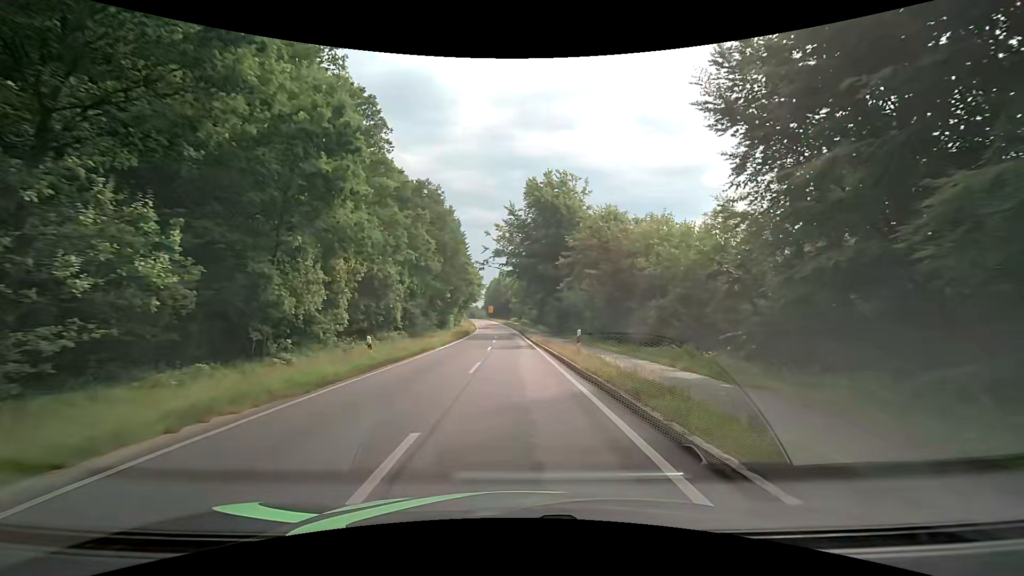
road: tertiary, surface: asphalt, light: Day
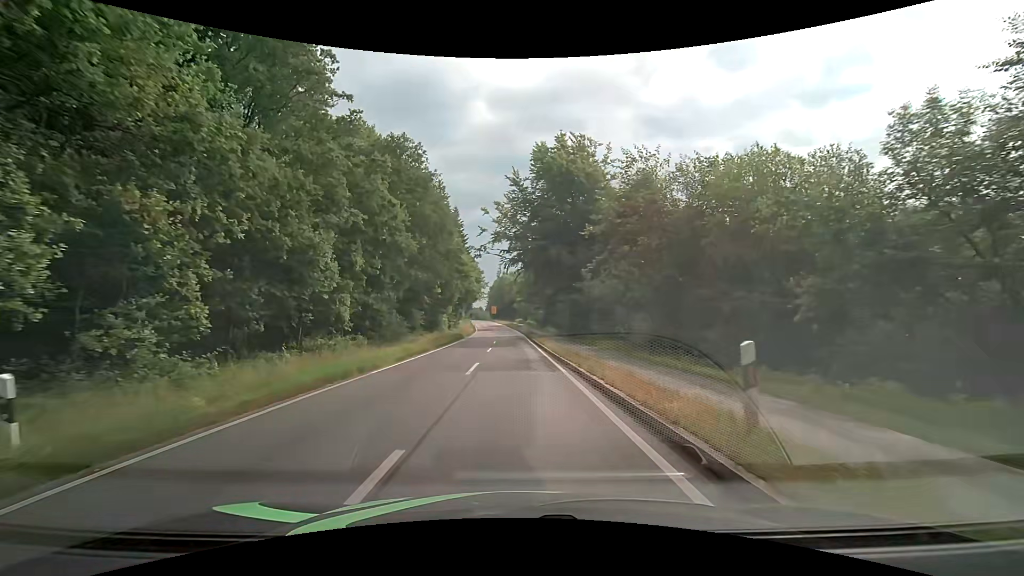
(-0.2, +12.9) m; -2°
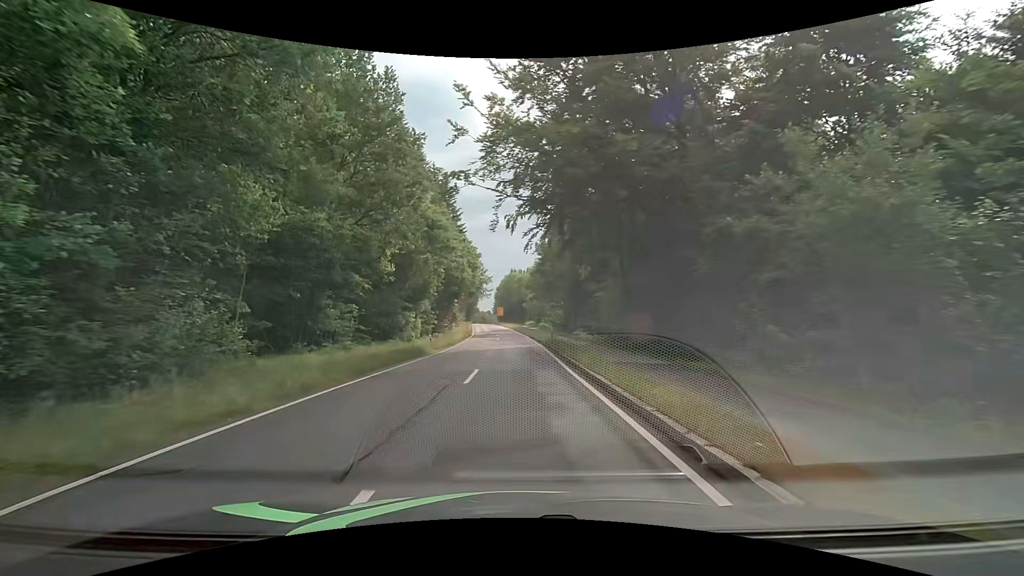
(0.0, +25.9) m; -1°
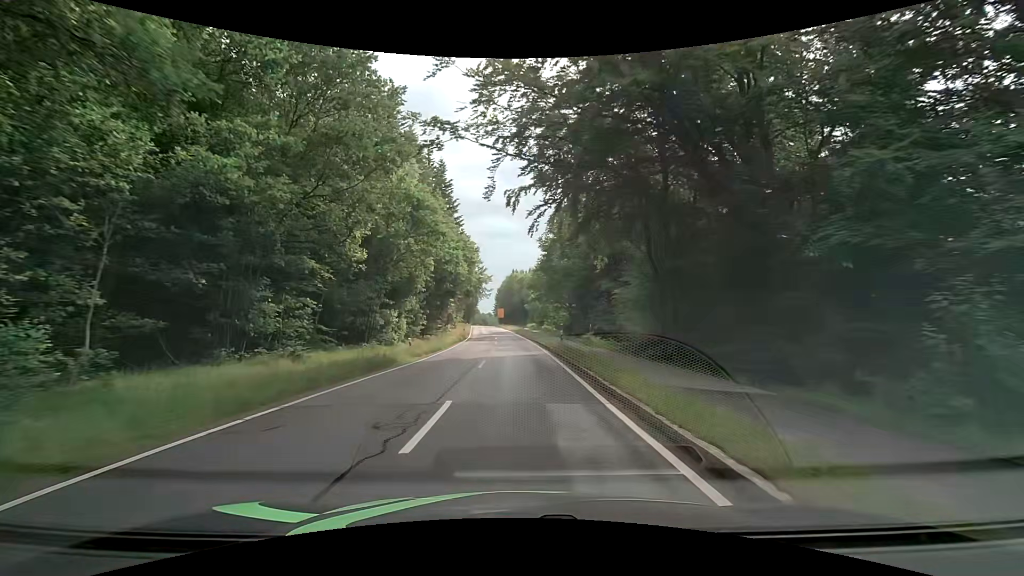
(0.0, +6.6) m; 0°
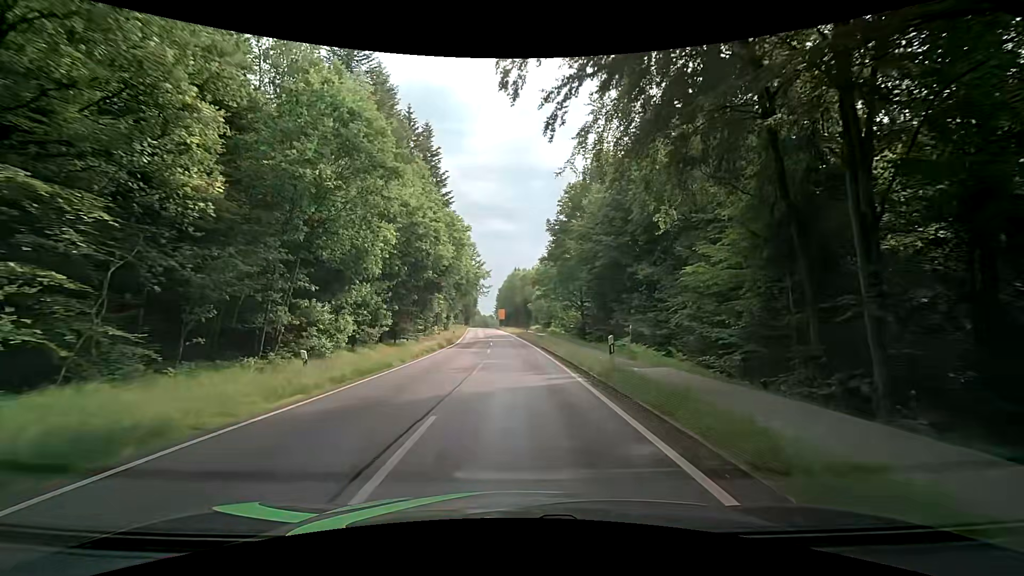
(0.0, +13.5) m; 0°
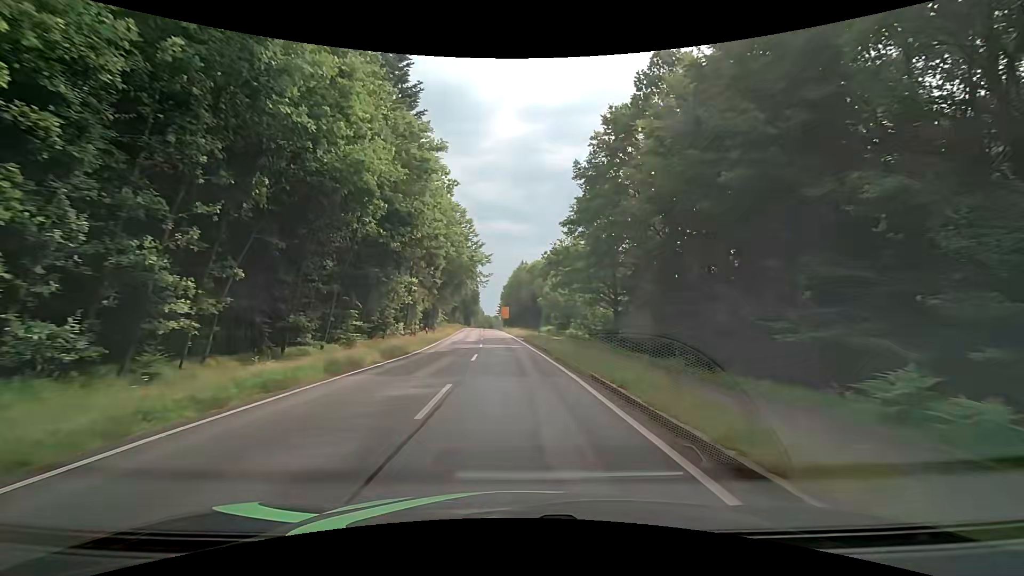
(-0.2, +20.7) m; -1°
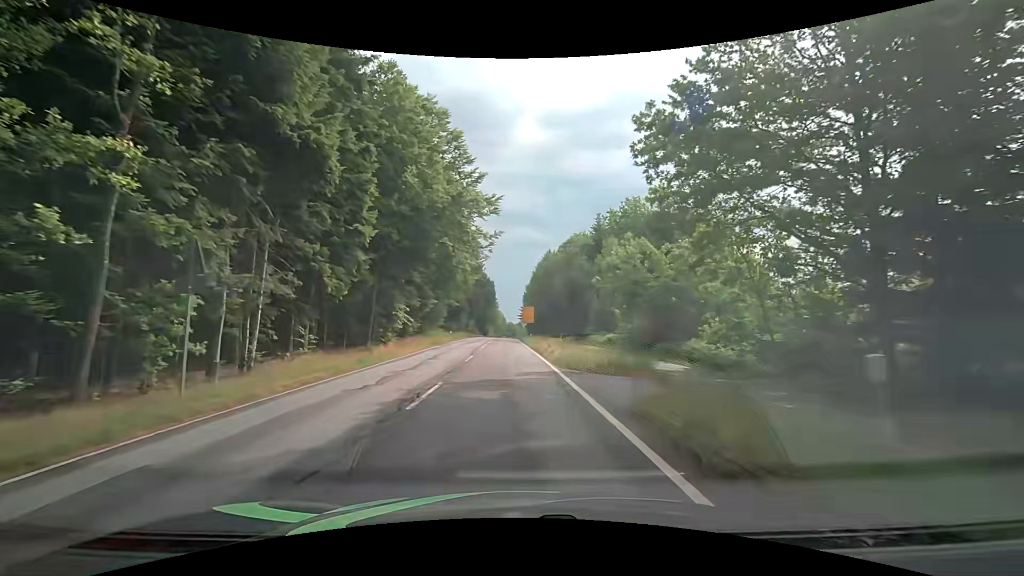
(-0.8, +35.3) m; -3°
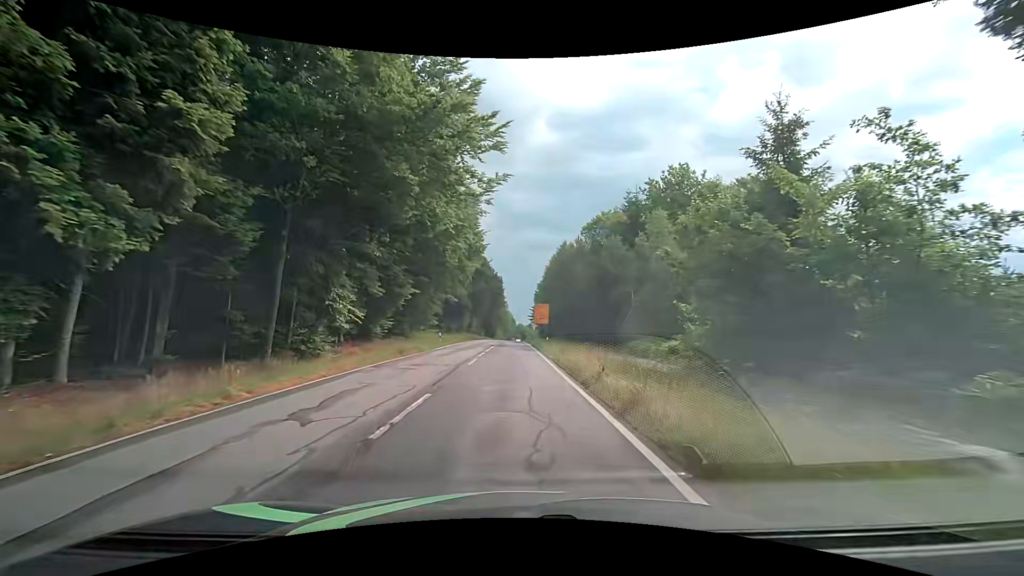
(-0.1, +14.2) m; -2°
(0, +10) (0, +20) (0, +30) (0, +40) (0, +50) (+1, +60) (+1, +70) (+1, +80) (+1, +90) (+1, +100) m
